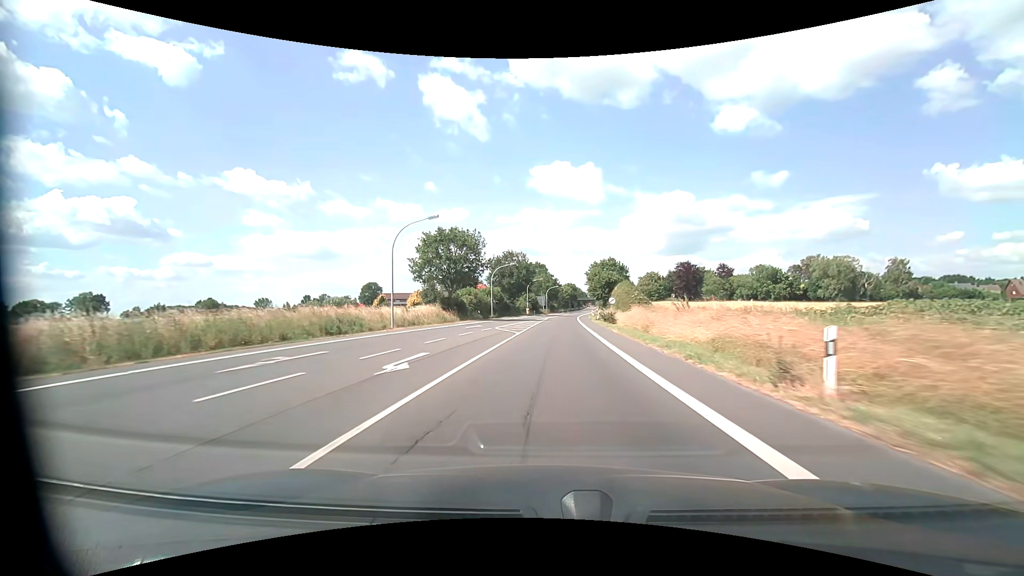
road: primary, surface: asphalt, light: Day
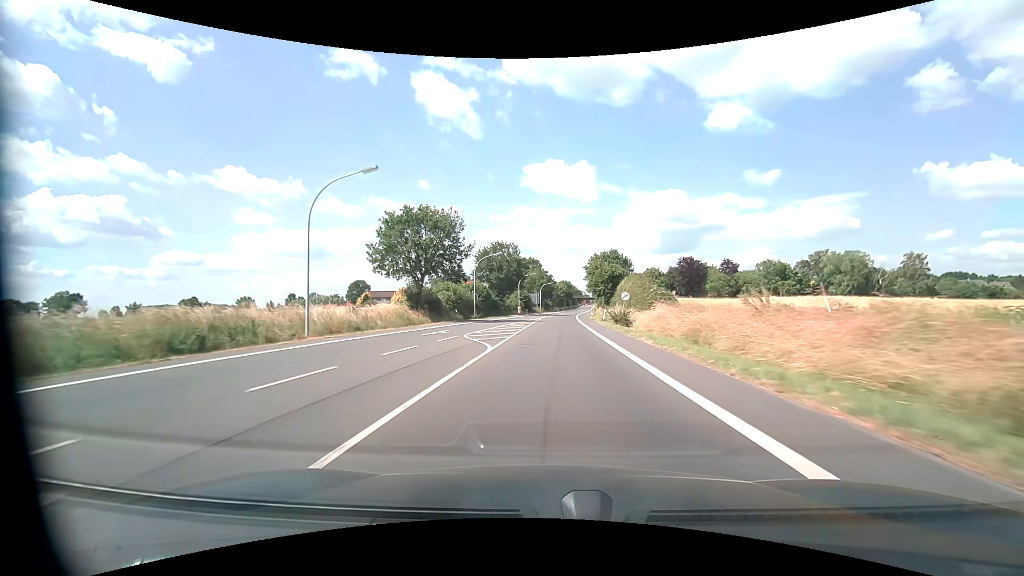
(0.0, +11.5) m; +1°
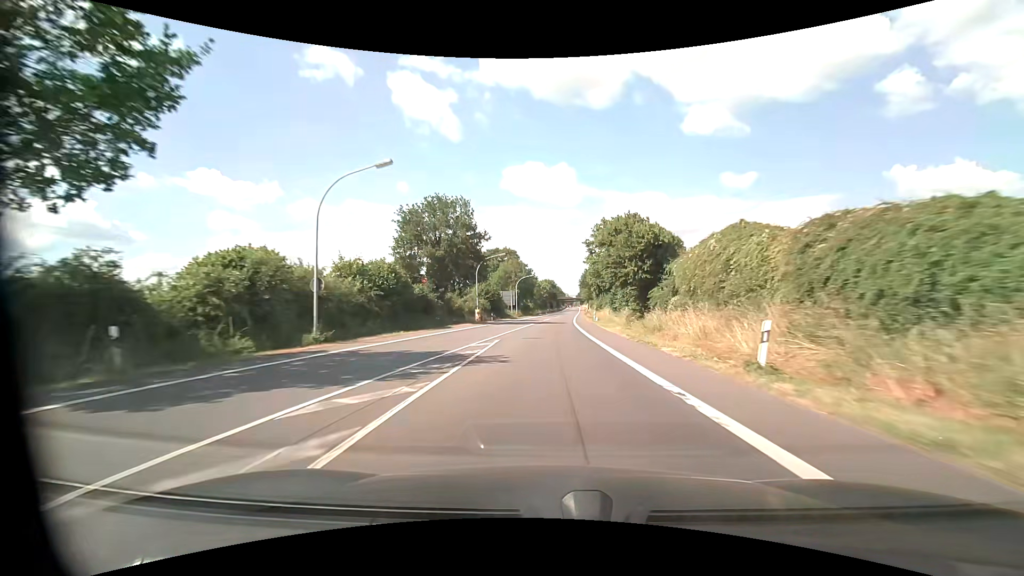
(+0.7, +36.7) m; +2°
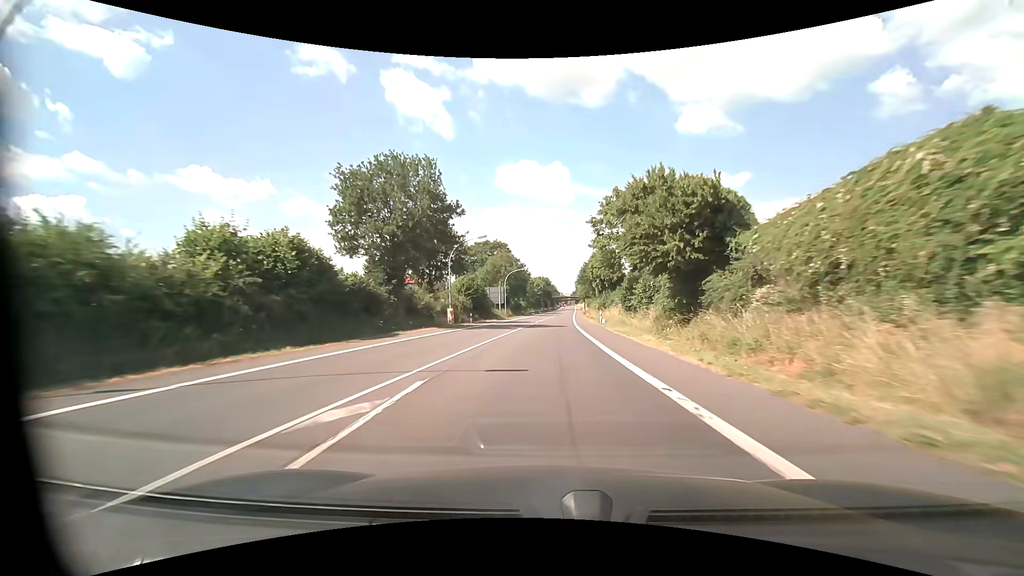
(+0.1, +13.0) m; +1°
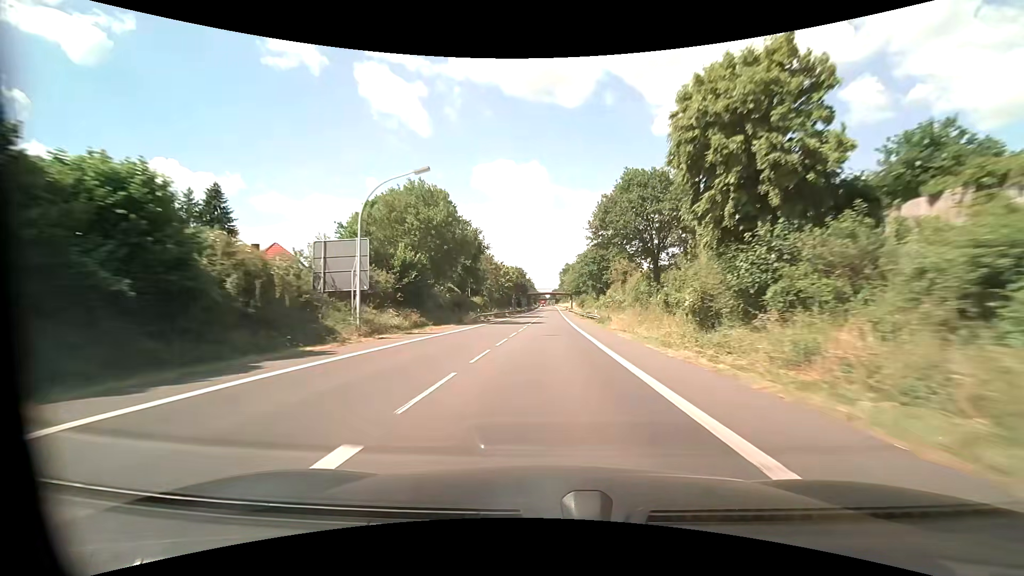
(+1.2, +55.5) m; +2°
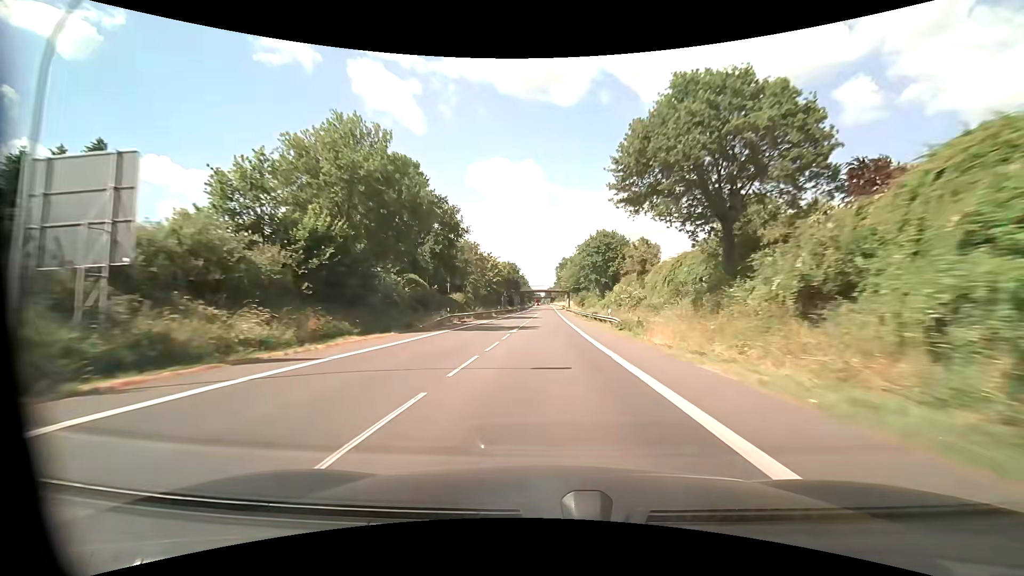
(+0.1, +14.7) m; +1°
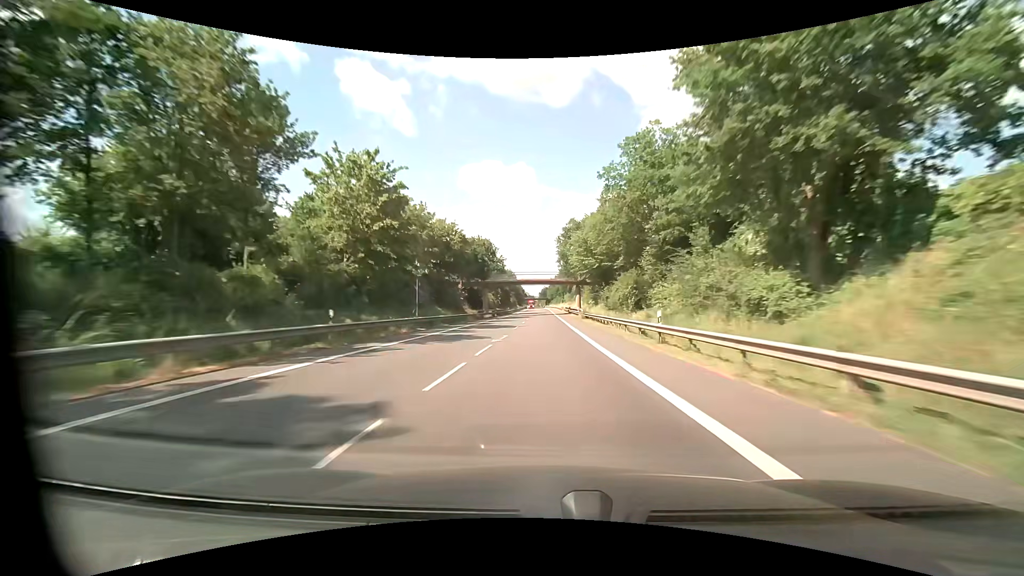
(+0.5, +62.2) m; +1°
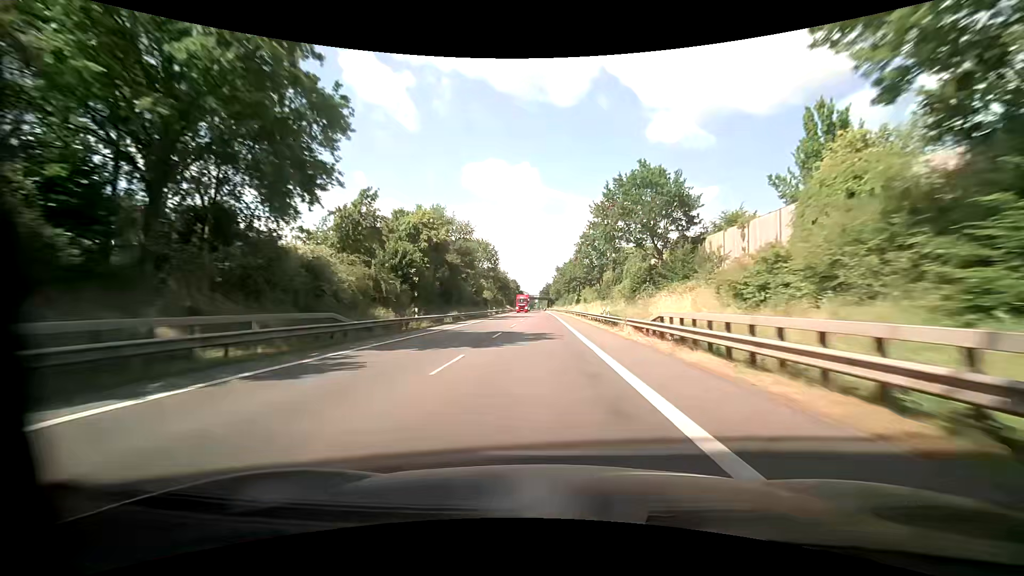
(-0.2, +82.8) m; 0°
(0, +10) (0, +20) (0, +30) (0, +40) (0, +50) (0, +60) (0, +70) (0, +80) (0, +90) (-1, +100) m
